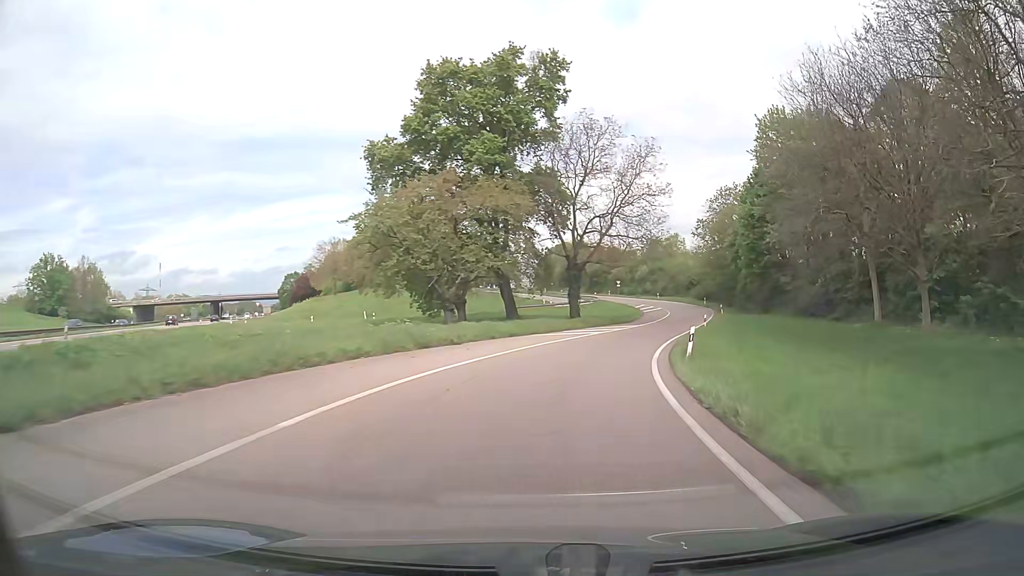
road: trunk_link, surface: asphalt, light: Day
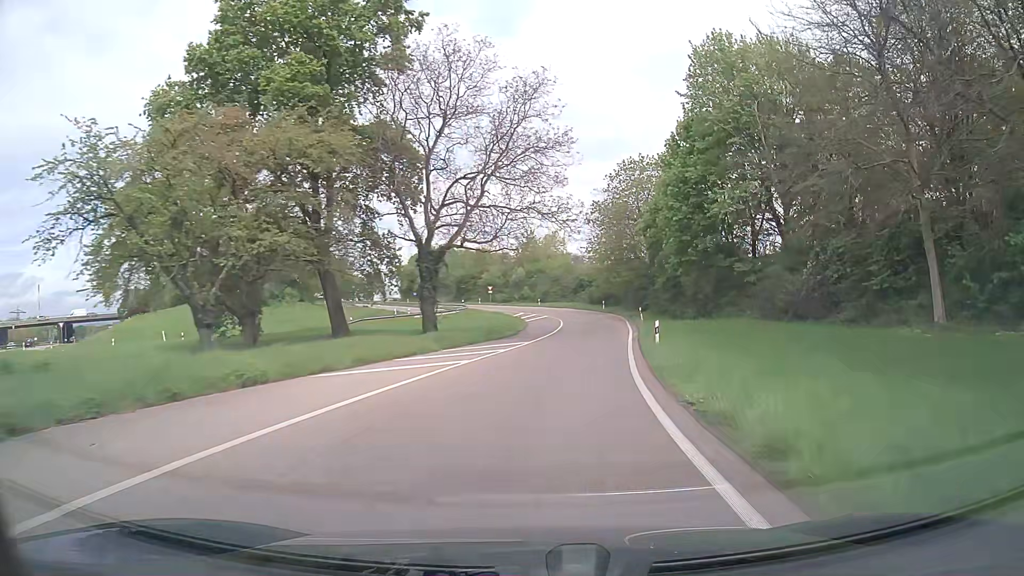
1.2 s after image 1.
(+2.1, +19.8) m; +11°
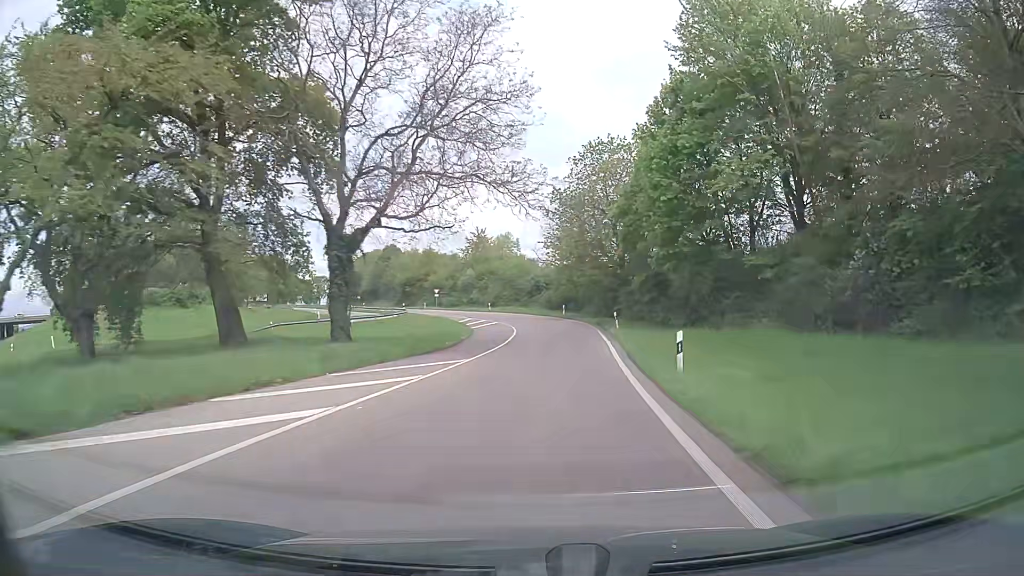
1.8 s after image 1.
(+0.4, +10.3) m; +4°
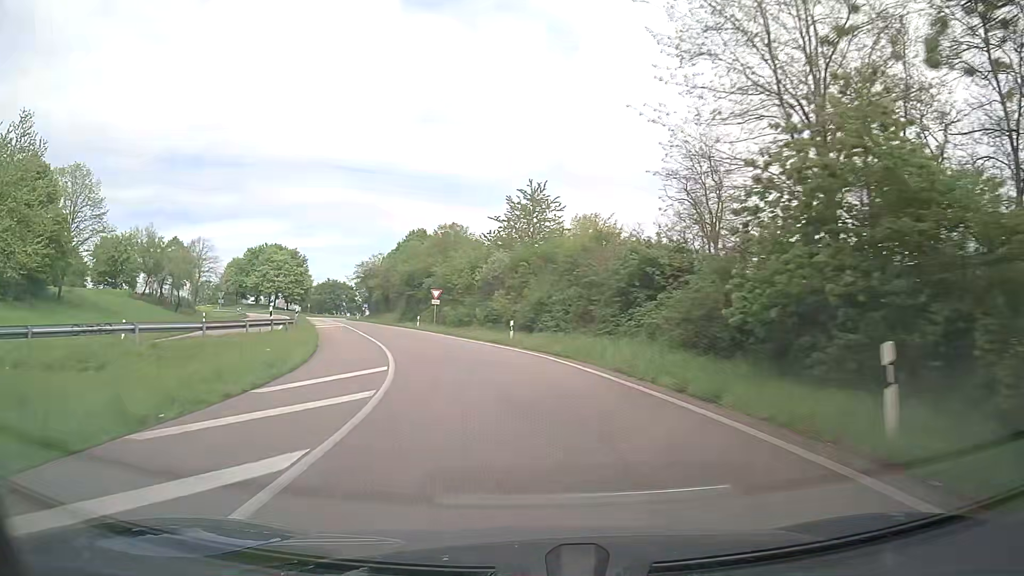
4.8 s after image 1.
(+1.0, +53.6) m; -7°
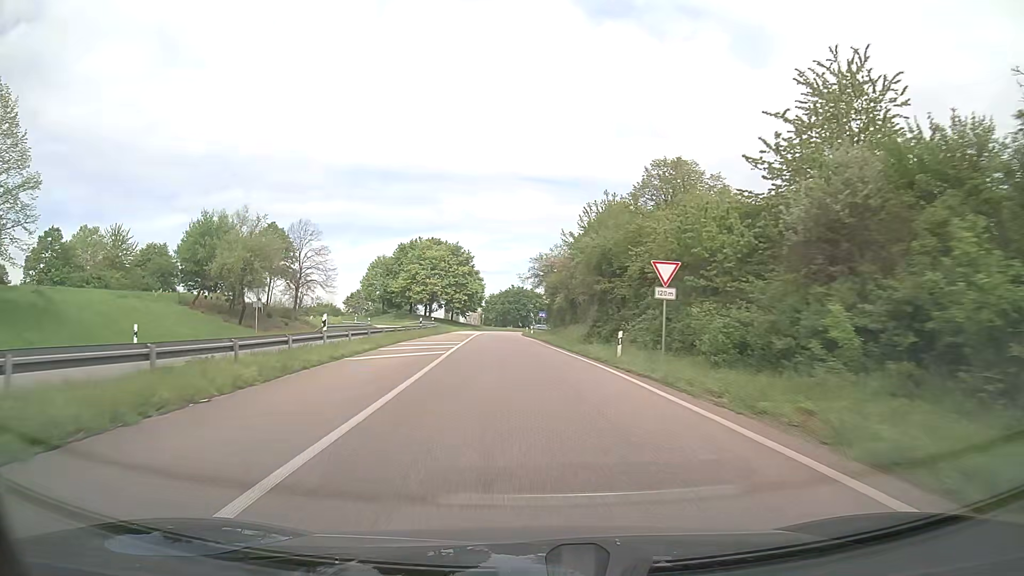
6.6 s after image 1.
(-5.0, +32.0) m; -17°
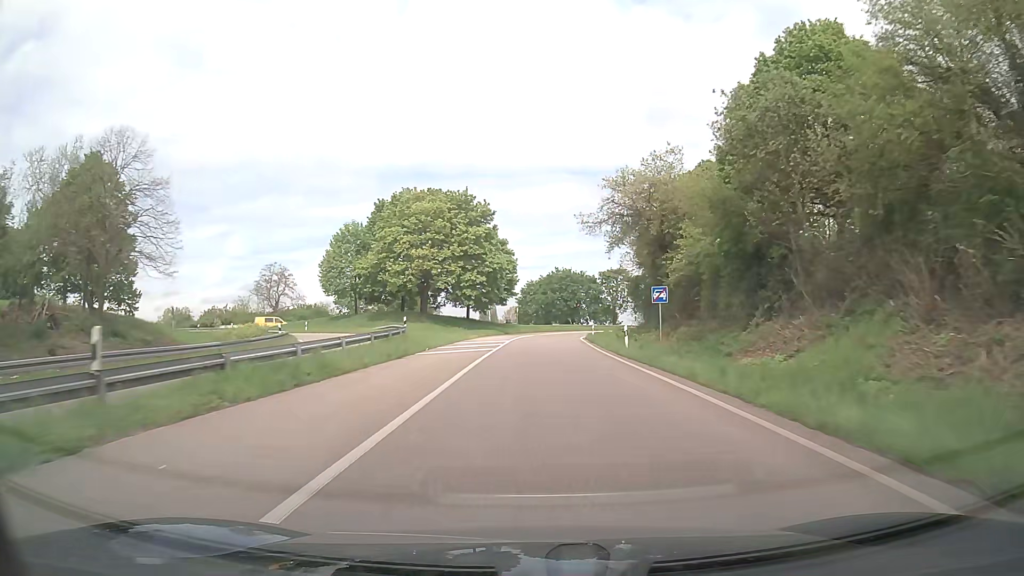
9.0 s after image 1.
(-2.3, +43.2) m; -4°
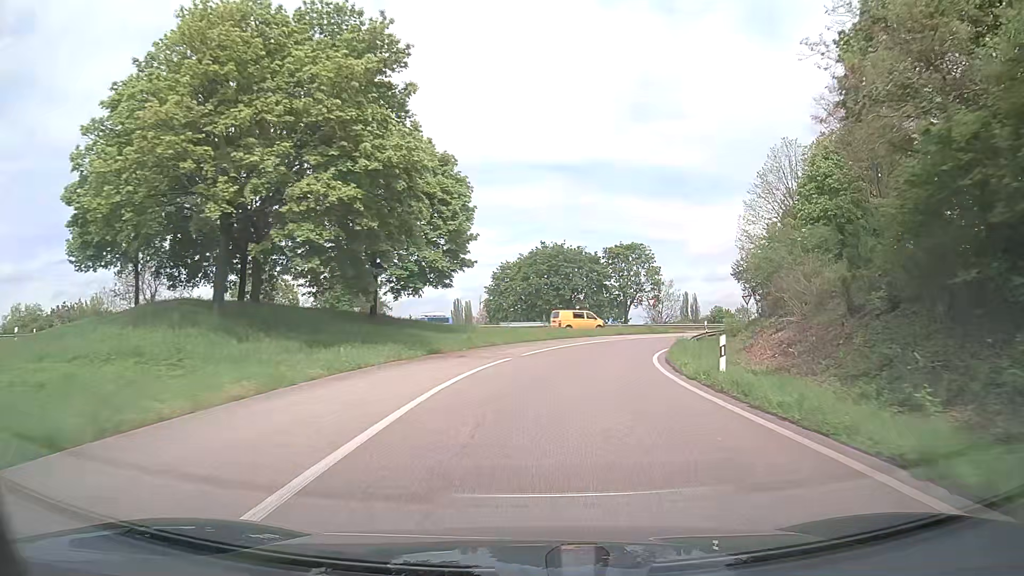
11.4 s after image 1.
(+0.4, +39.9) m; +2°
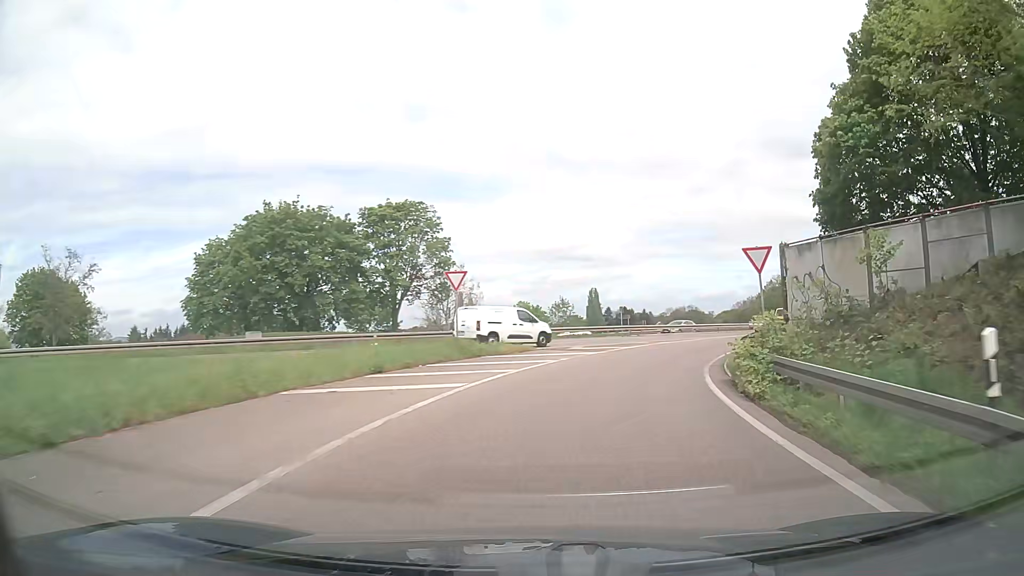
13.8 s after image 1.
(+4.2, +34.6) m; +19°
(+1, +10) (+3, +20) (+7, +29) (+12, +37) (+18, +45) (+25, +53) (+32, +60) (+39, +67) (+46, +74) (+53, +81) m
